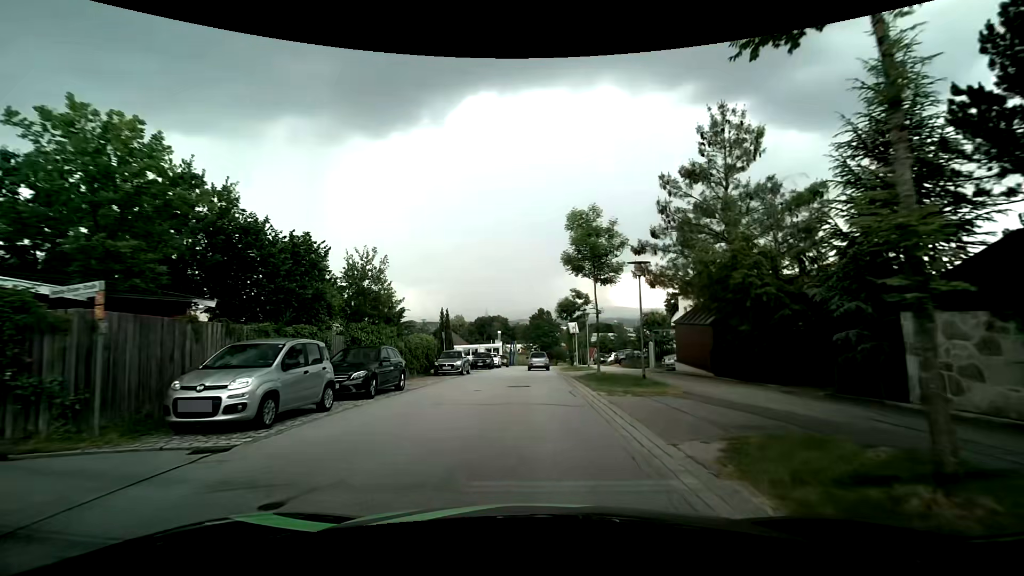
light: Day
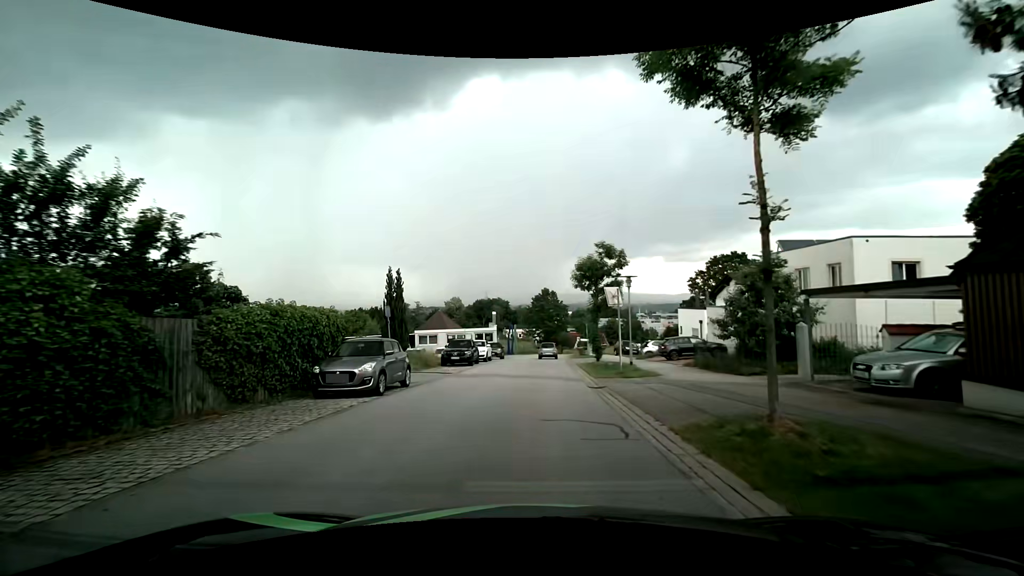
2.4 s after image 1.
(-0.2, +16.4) m; -1°
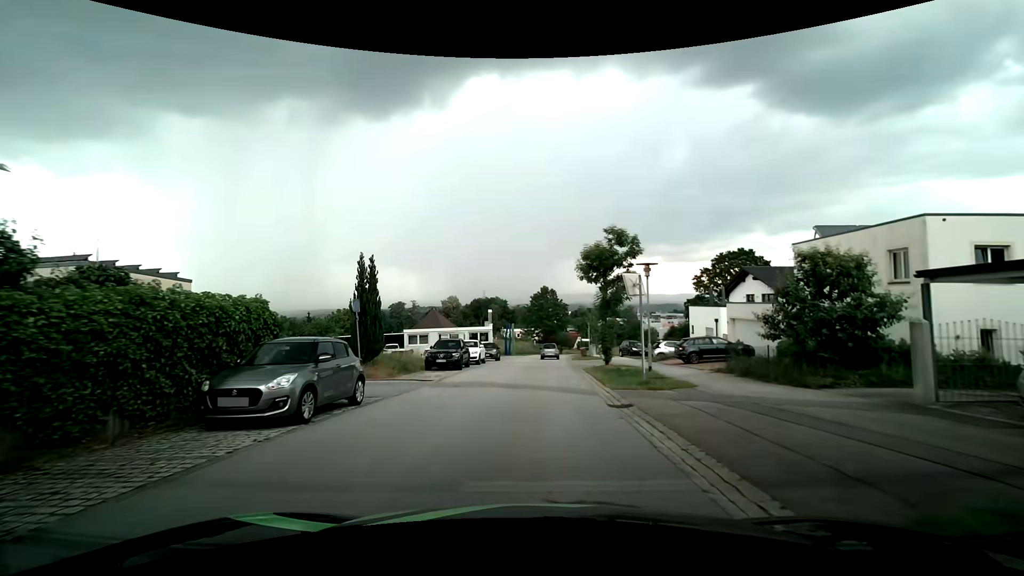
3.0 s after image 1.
(0.0, +4.2) m; 0°
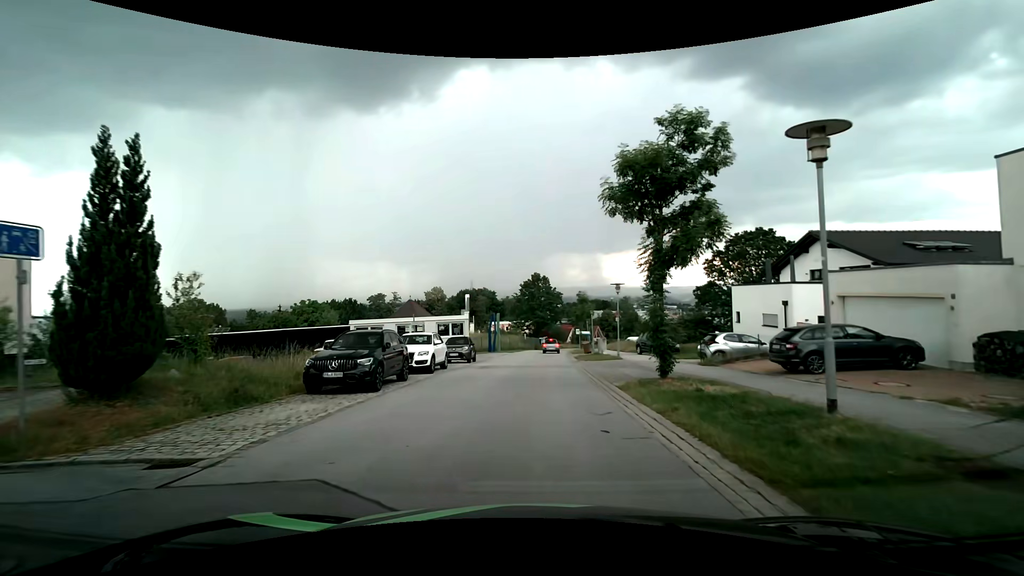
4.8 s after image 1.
(+0.1, +12.8) m; 0°
(0, +10) (+1, +20) (+1, +30) (+2, +40) (+2, +50) (+3, +60) (+4, +70) (+5, +80) (+6, +90) (+8, +100) m
